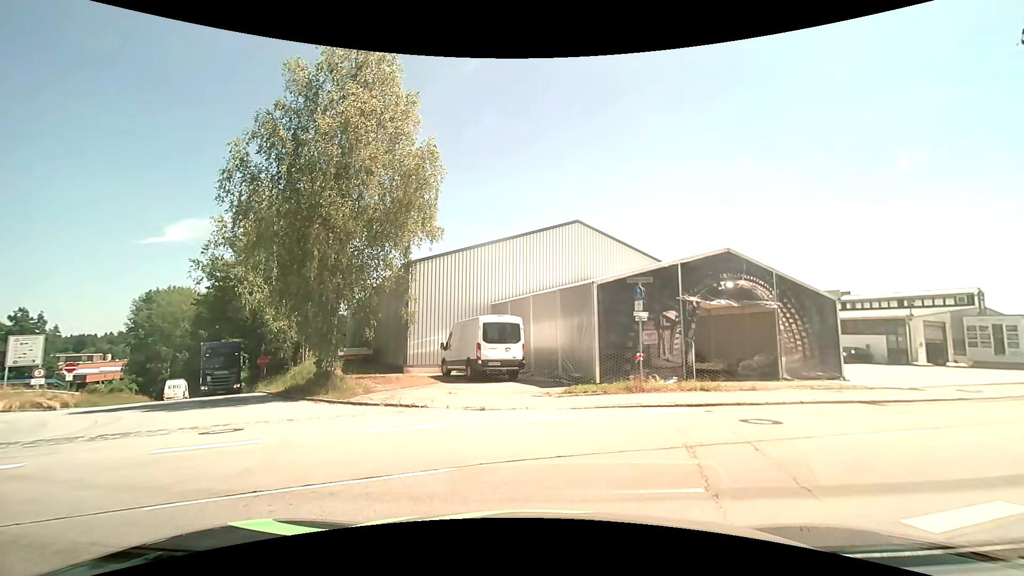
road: residential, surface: asphalt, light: Day
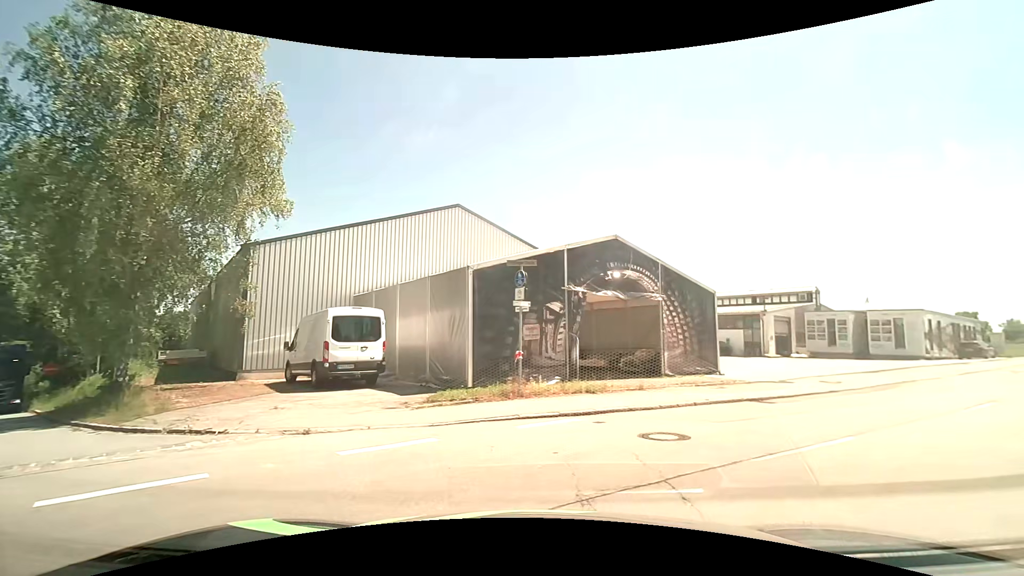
(+0.2, +3.0) m; +14°
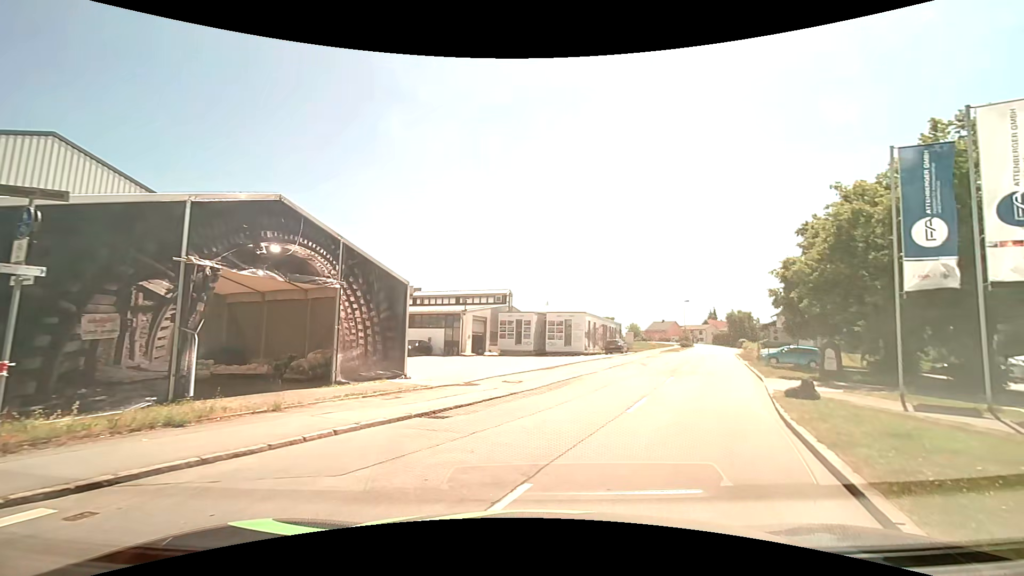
(+1.2, +4.2) m; +32°
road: tertiary
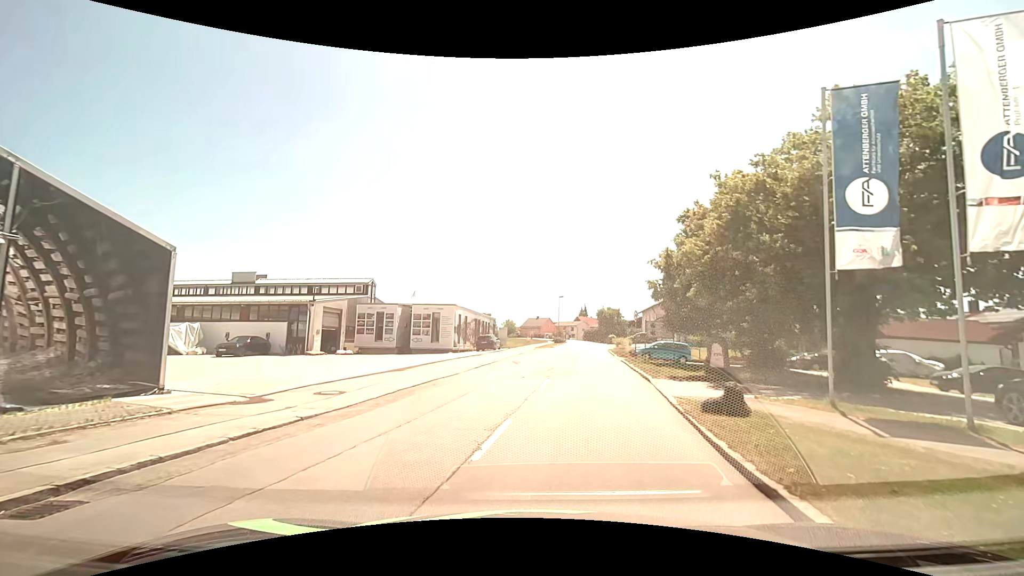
(+0.8, +5.0) m; +13°
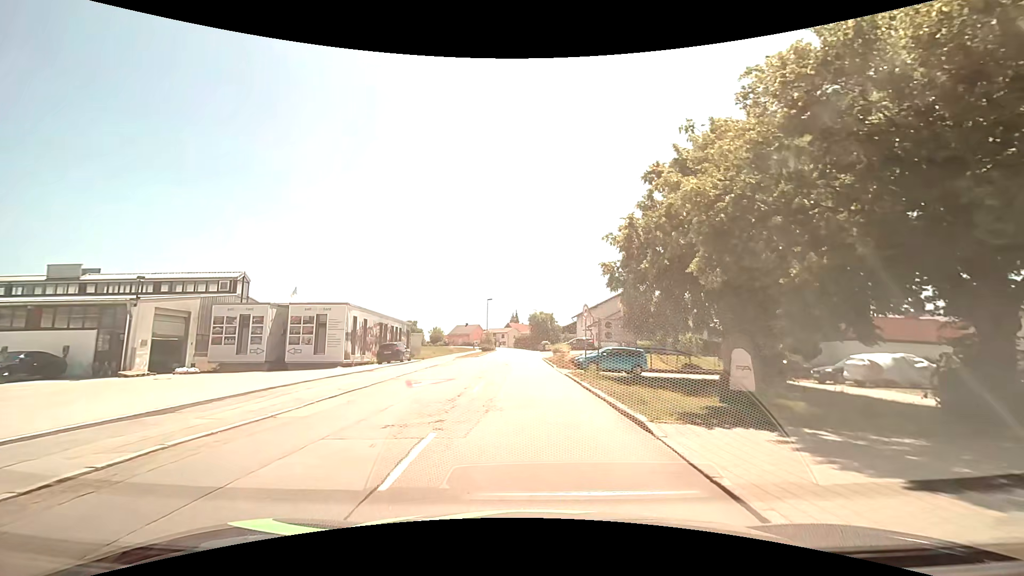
(+0.9, +9.2) m; +9°
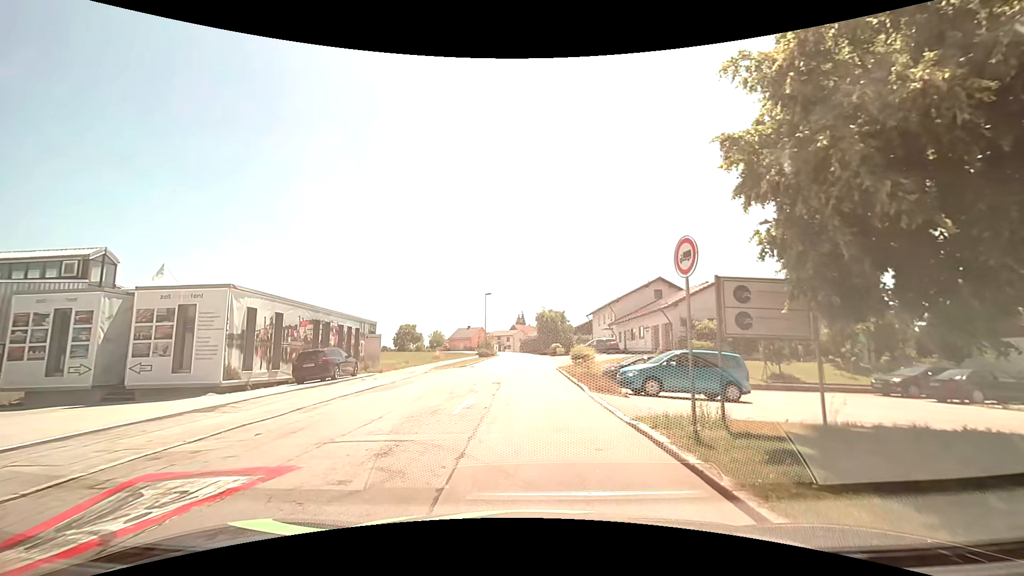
(-0.1, +13.3) m; -1°
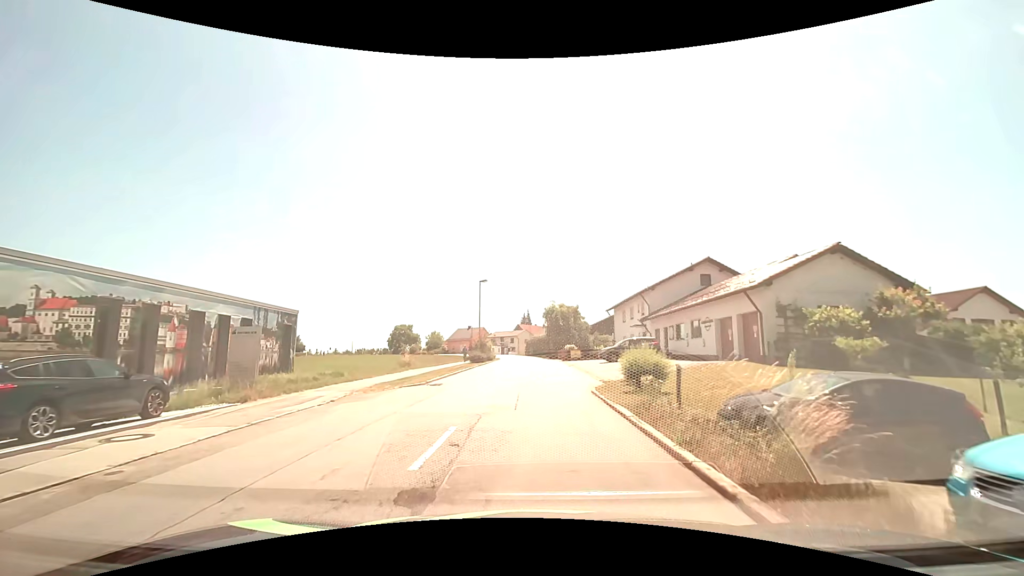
(-0.1, +14.1) m; -1°
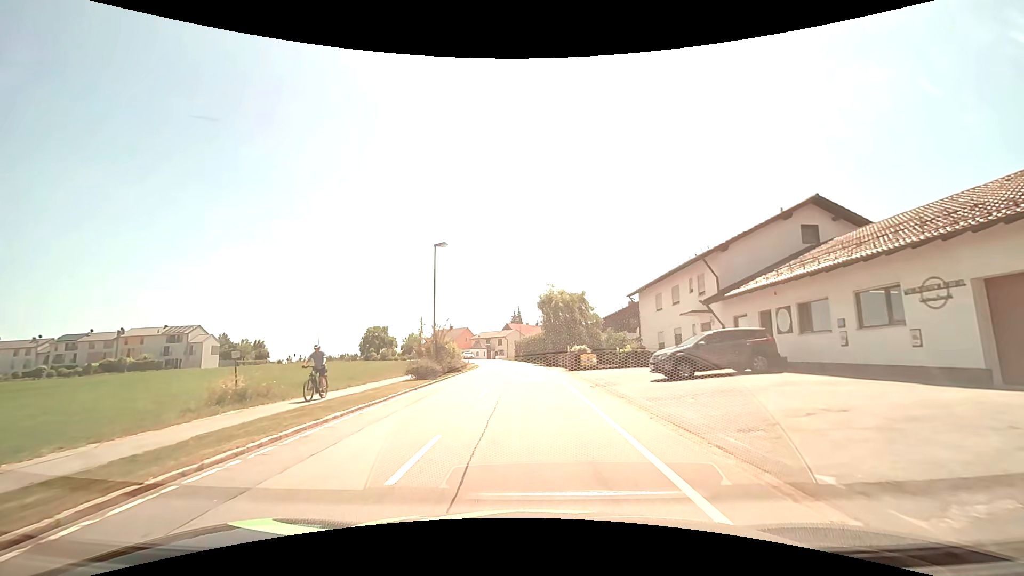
(+0.3, +18.8) m; +2°
(0, +10) (0, +20) (0, +30) (-1, +40) (-1, +50) (-3, +60) (-4, +70) (-7, +79) (-11, +89) (-16, +97) m
